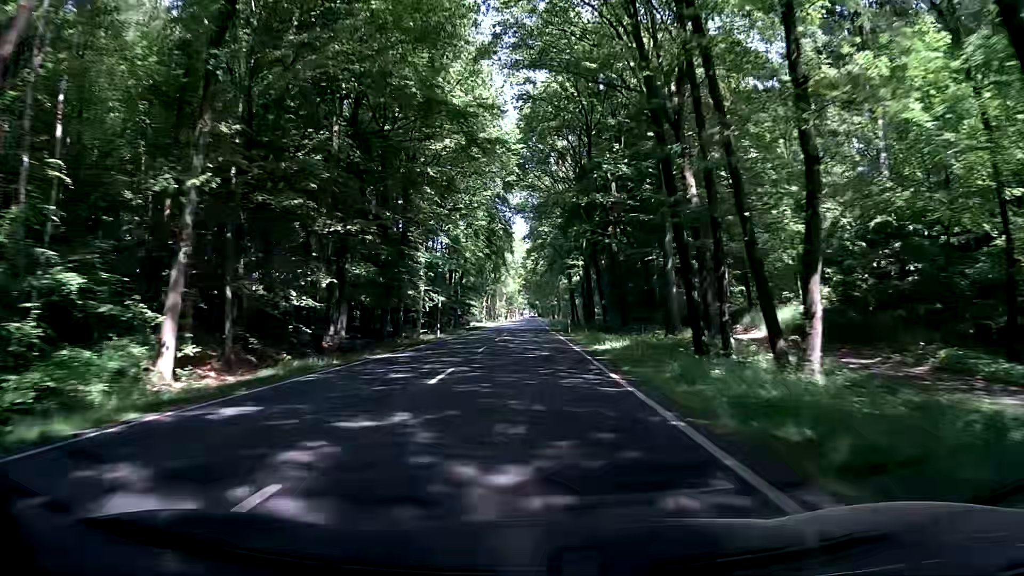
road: primary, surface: asphalt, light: Day
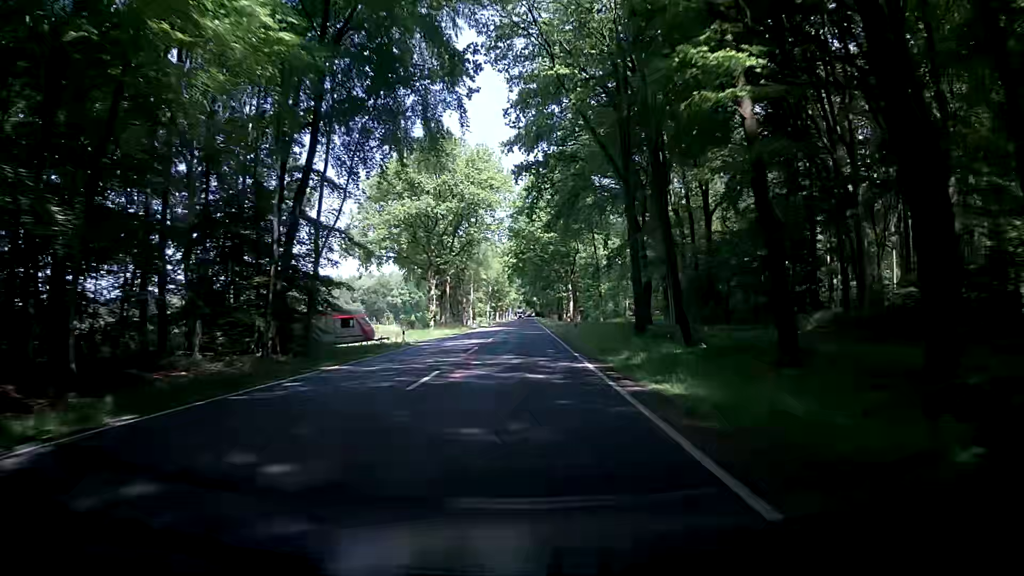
(0.0, +62.7) m; +1°
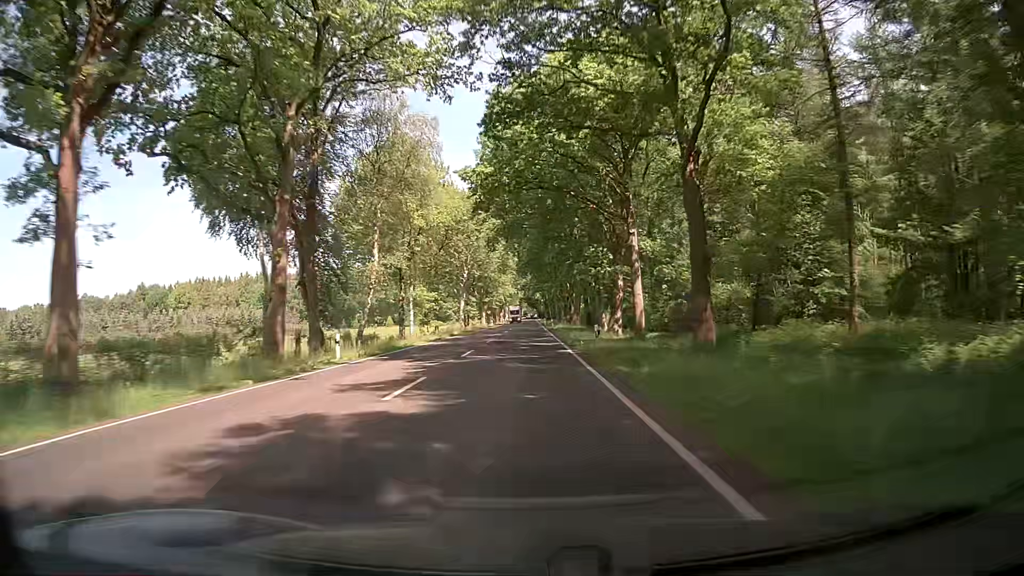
(-1.0, +63.0) m; -1°
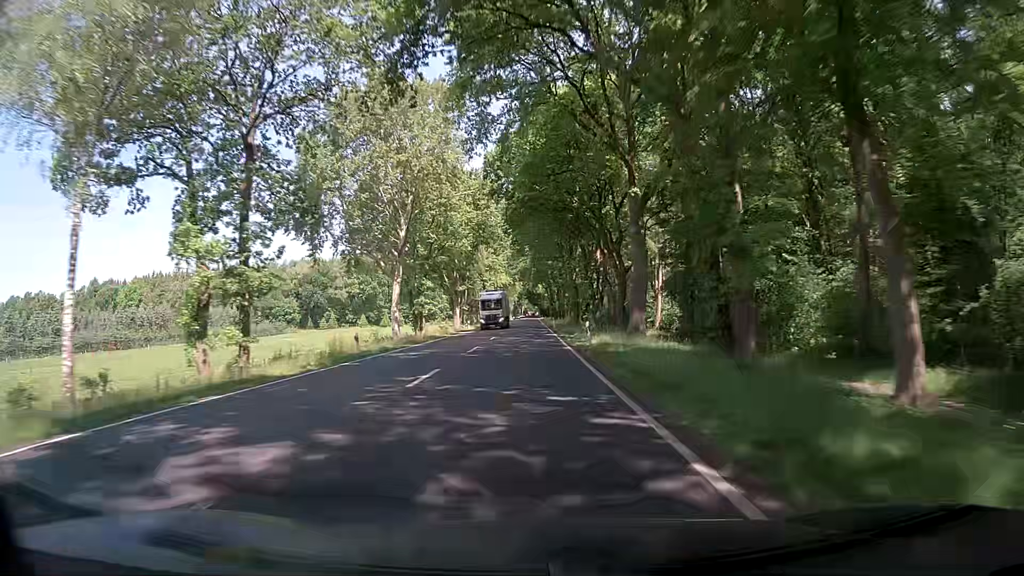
(+0.1, +47.4) m; 0°
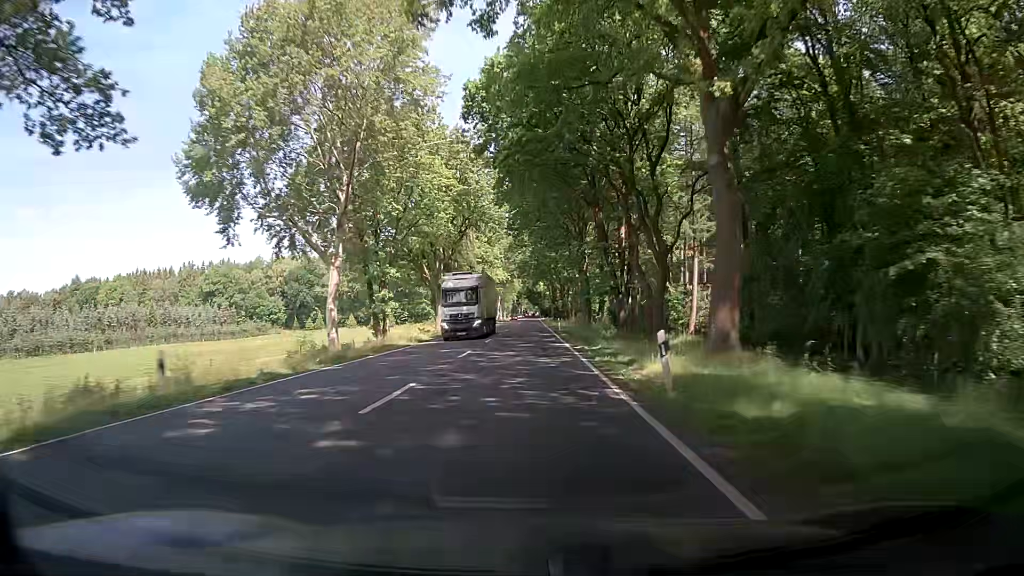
(0.0, +15.8) m; 0°
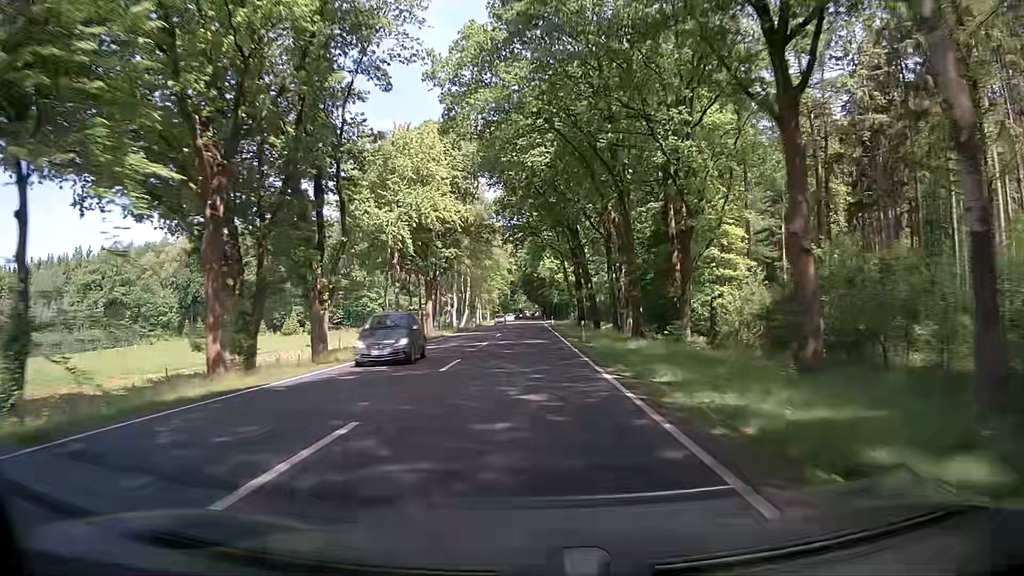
(-0.7, +79.0) m; -1°
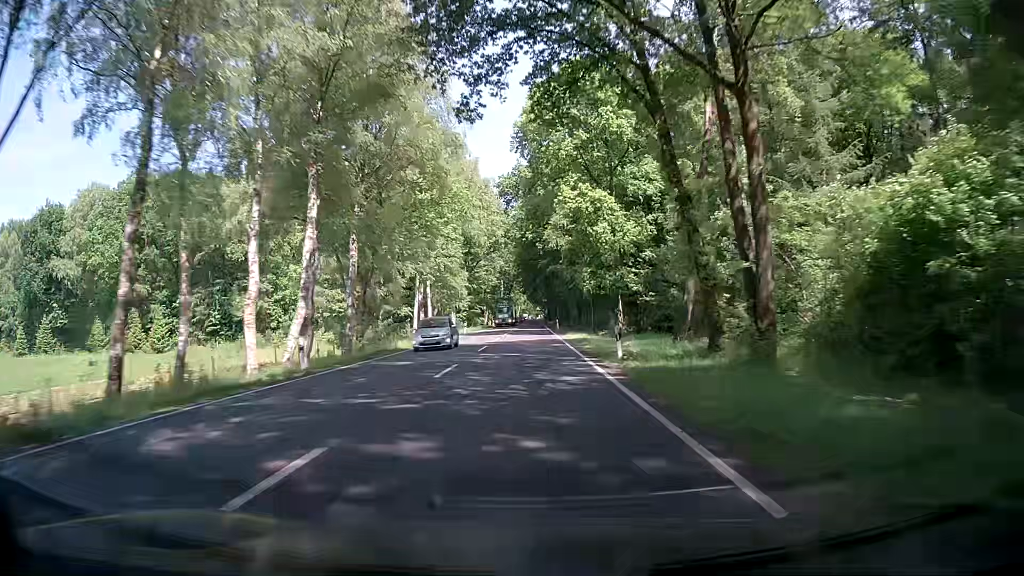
(0.0, +63.1) m; 0°
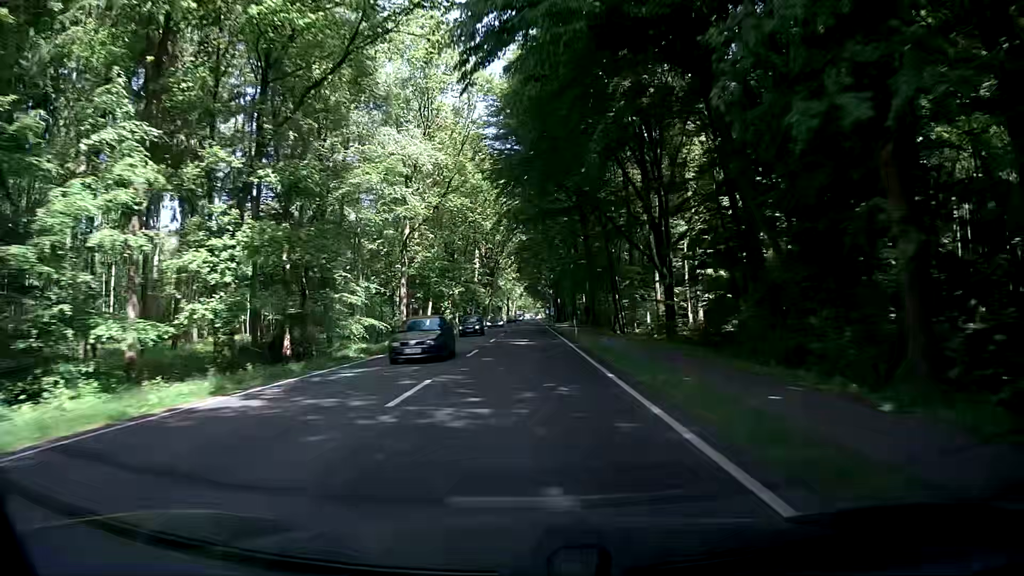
(-0.3, +79.0) m; -1°
(0, +10) (0, +20) (0, +30) (0, +40) (0, +50) (0, +60) (+1, +70) (+1, +80) (+1, +90) (+1, +100) m
